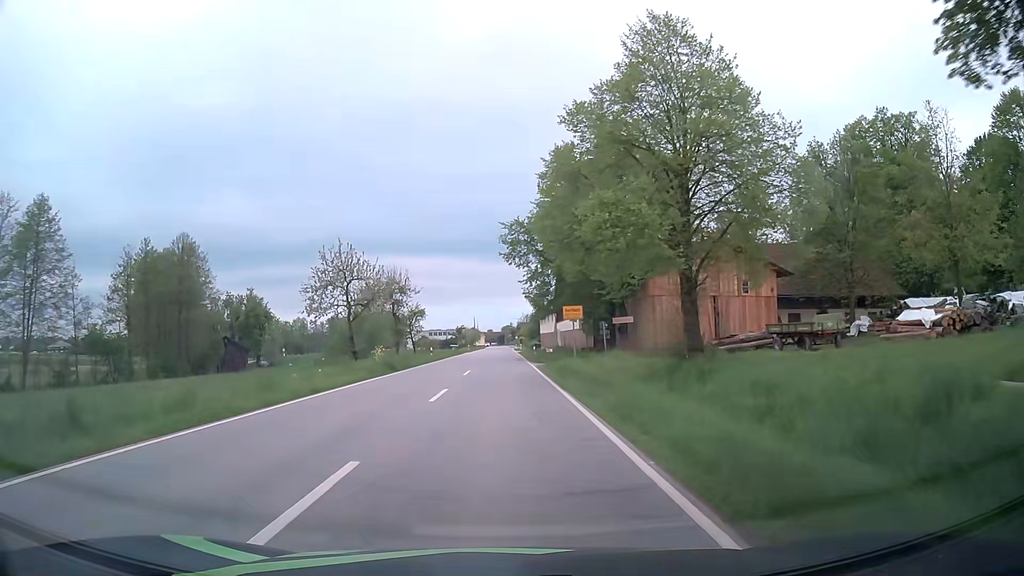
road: secondary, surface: asphalt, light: Day
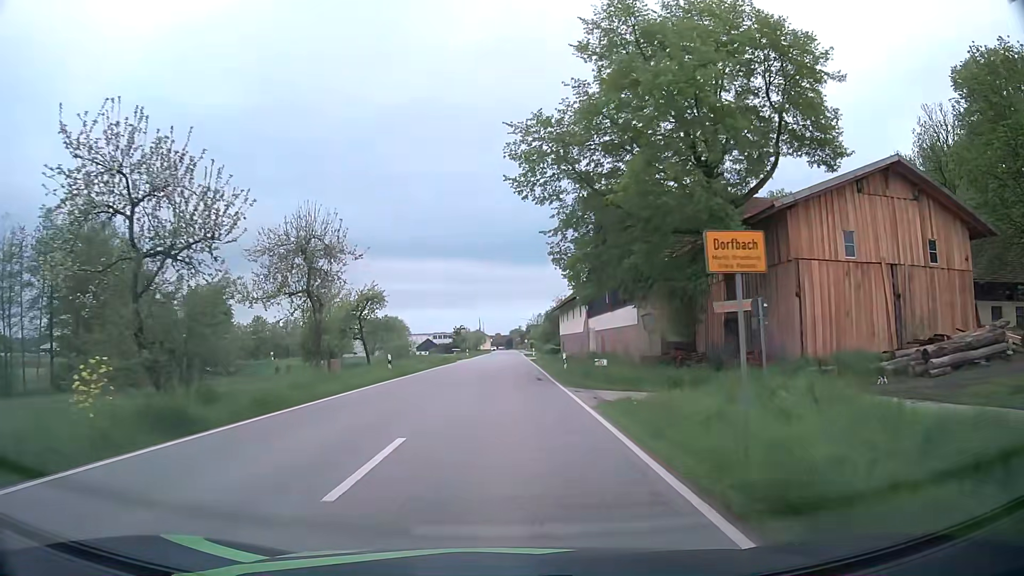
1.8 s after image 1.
(-0.1, +21.4) m; -1°
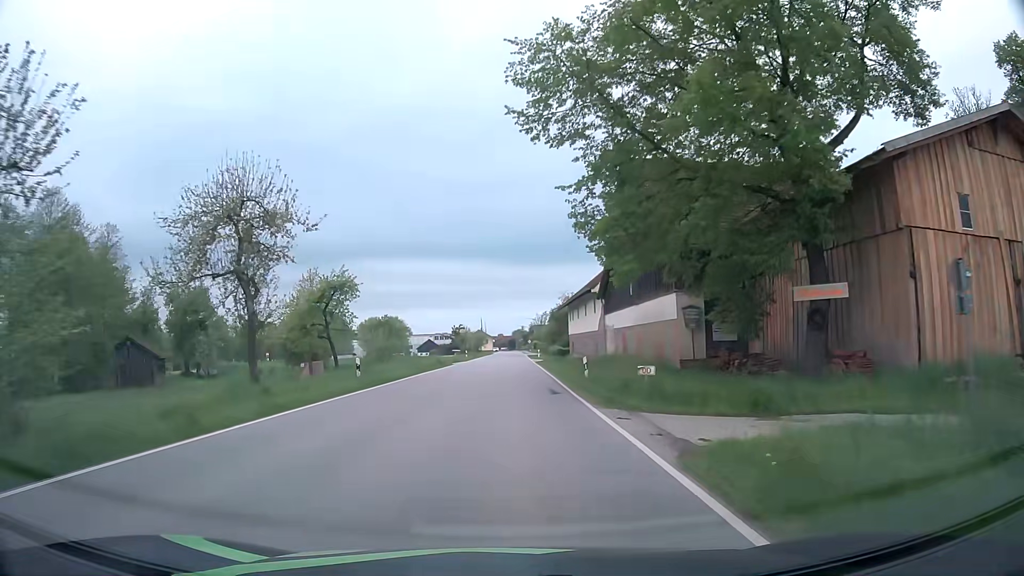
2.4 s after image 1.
(0.0, +7.1) m; 0°
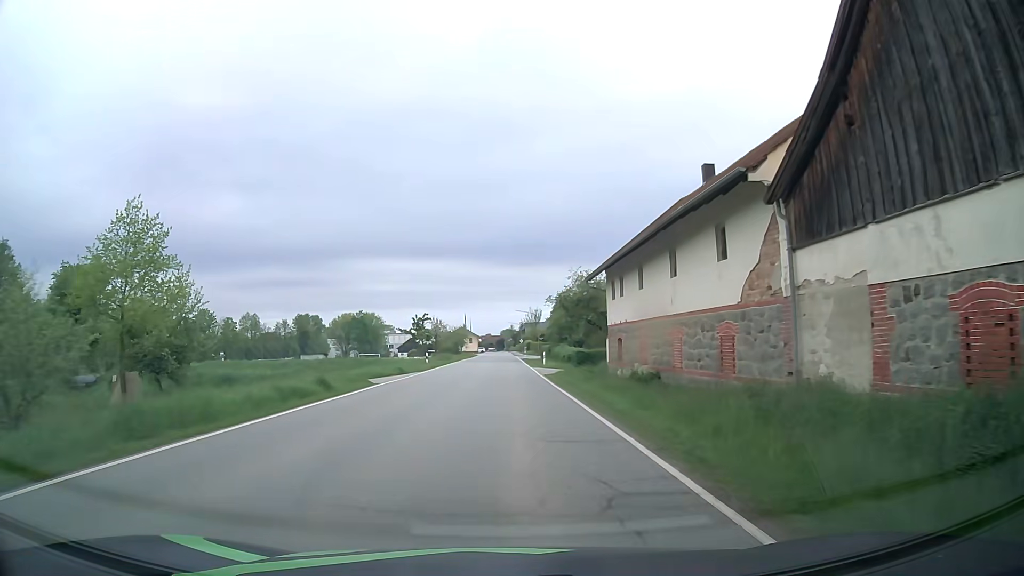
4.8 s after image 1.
(+0.2, +29.0) m; +1°
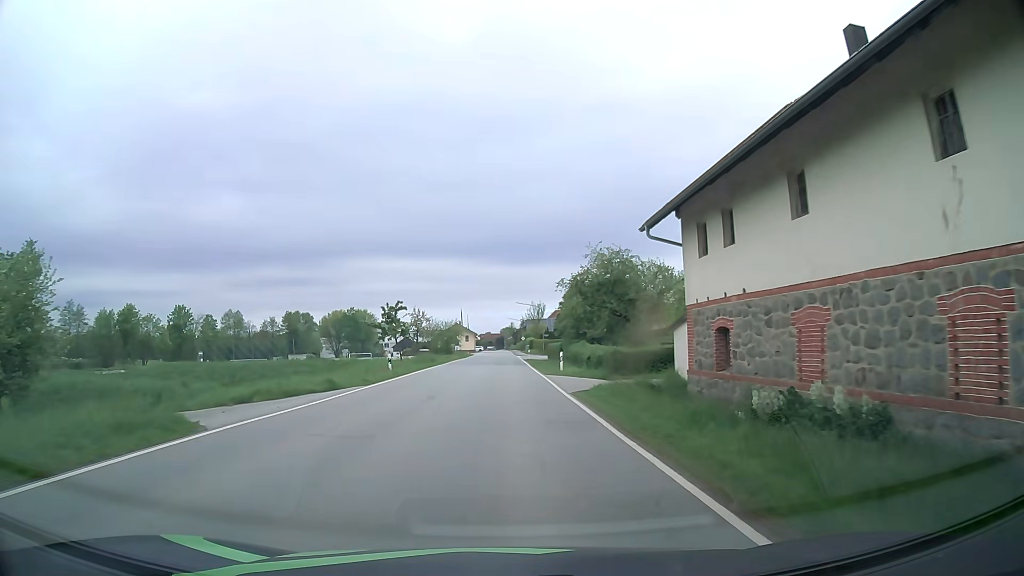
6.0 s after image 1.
(+0.1, +15.0) m; +1°
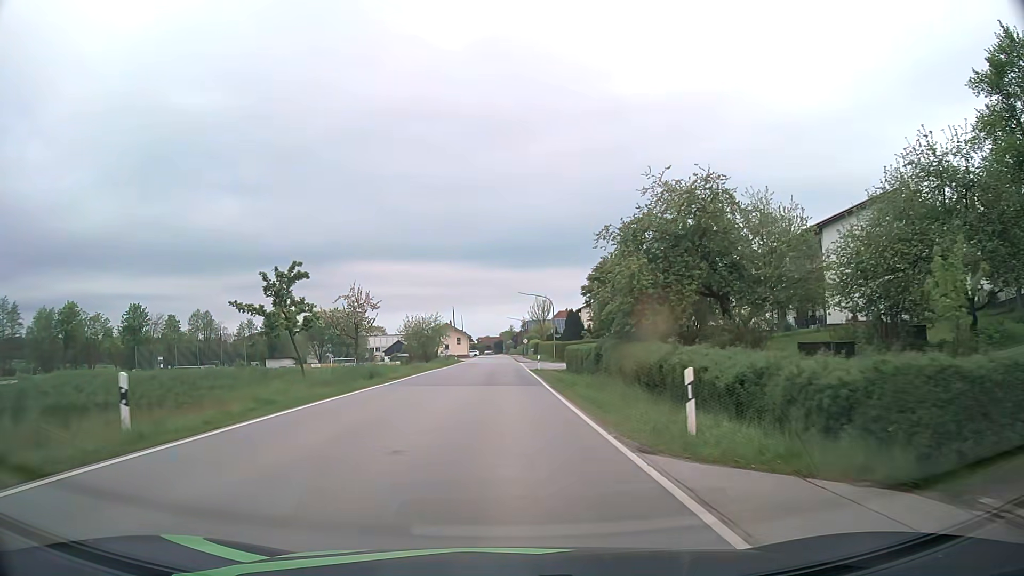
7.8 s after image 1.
(0.0, +23.0) m; 0°
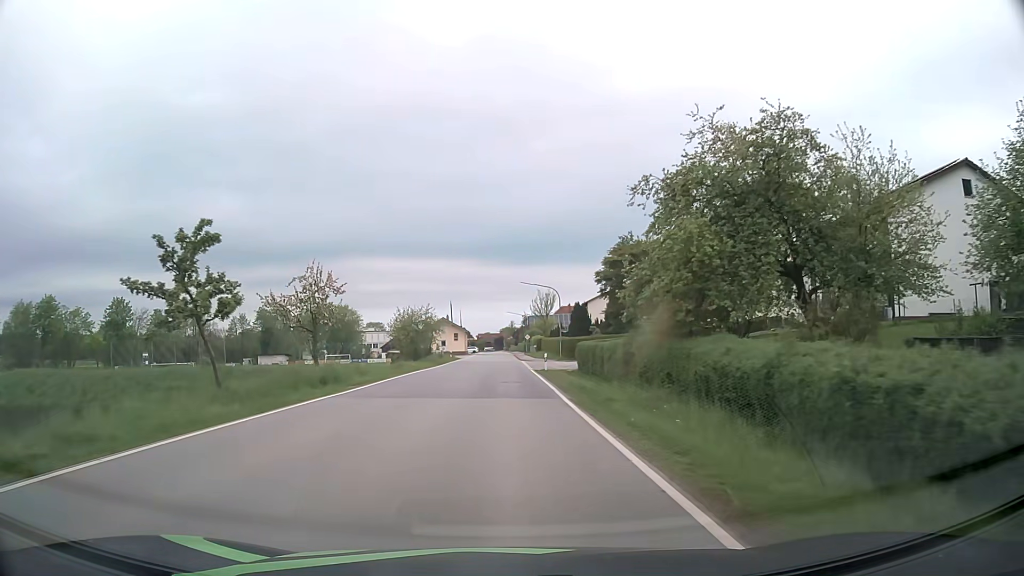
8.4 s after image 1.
(0.0, +7.8) m; 0°
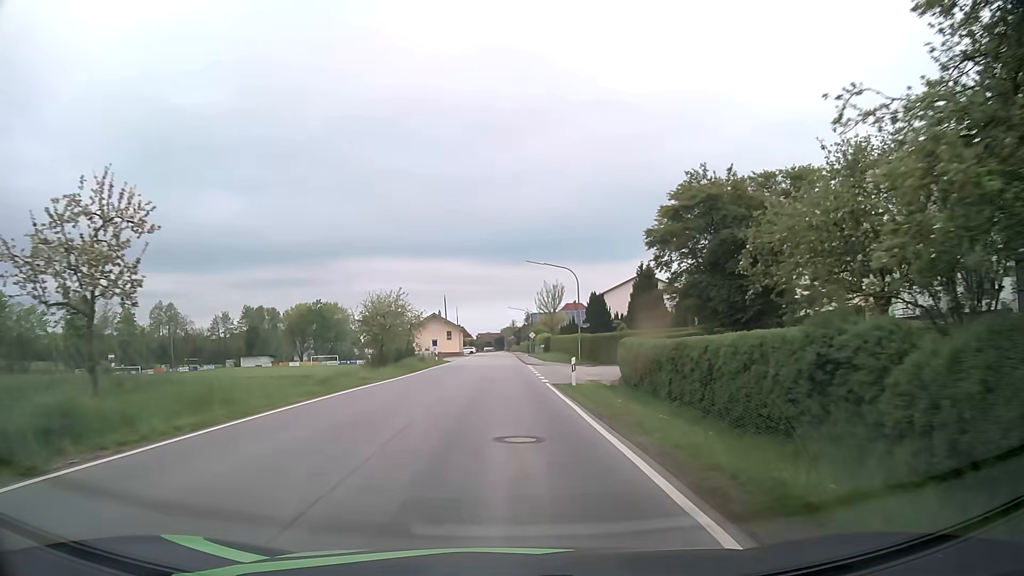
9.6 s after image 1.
(0.0, +15.7) m; 0°
(0, +10) (0, +20) (0, +30) (0, +40) (-1, +50) (-1, +60) (-1, +70) (-1, +80) (-1, +90) (-1, +100) m
